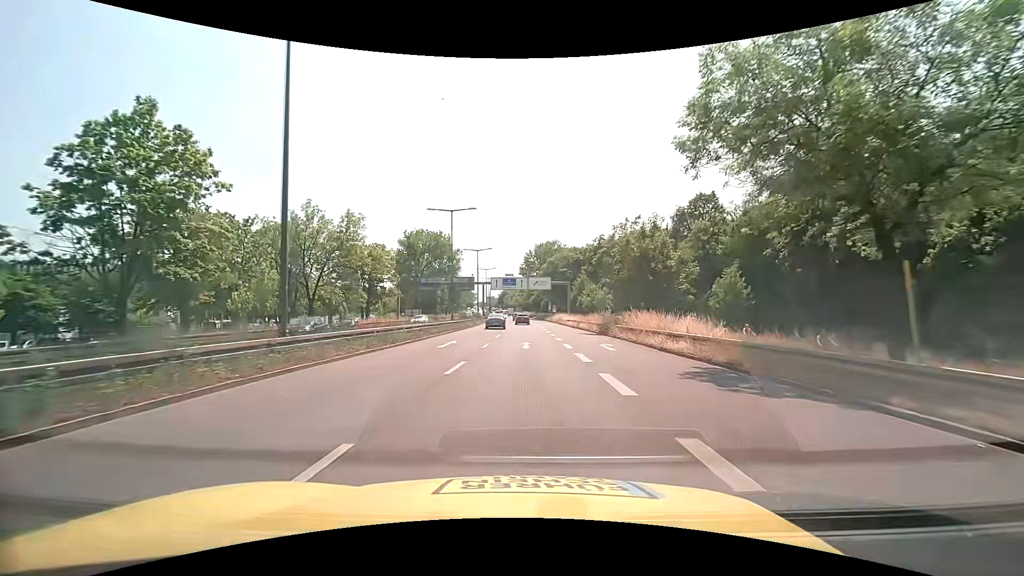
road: trunk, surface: asphalt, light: Day
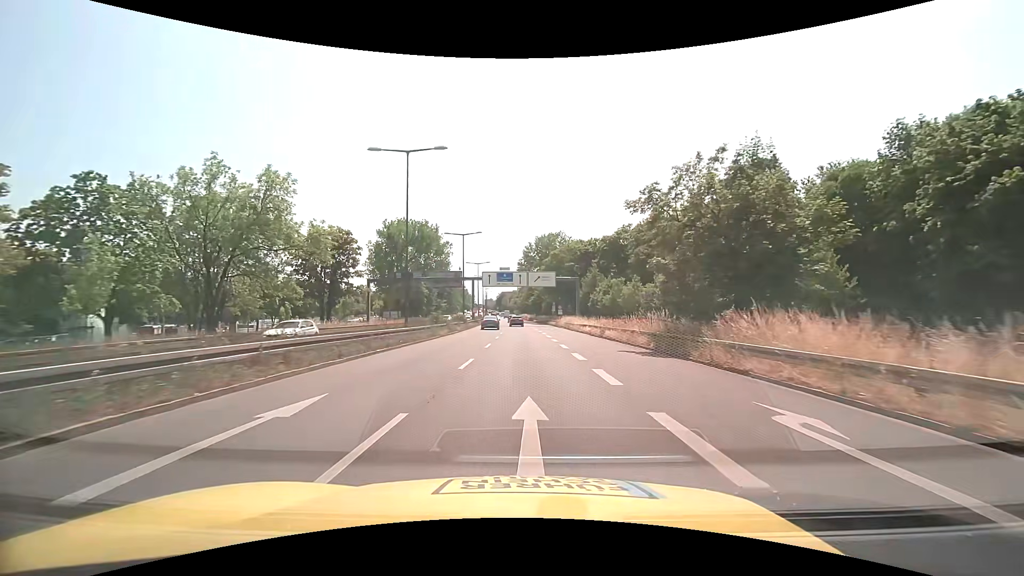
(+0.1, +16.3) m; +1°
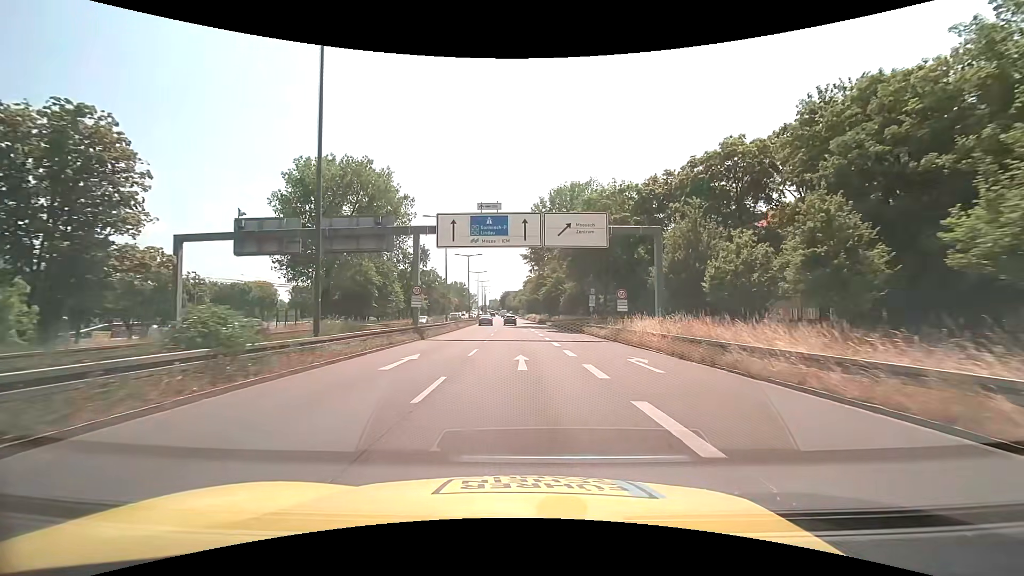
(-0.3, +41.3) m; -1°
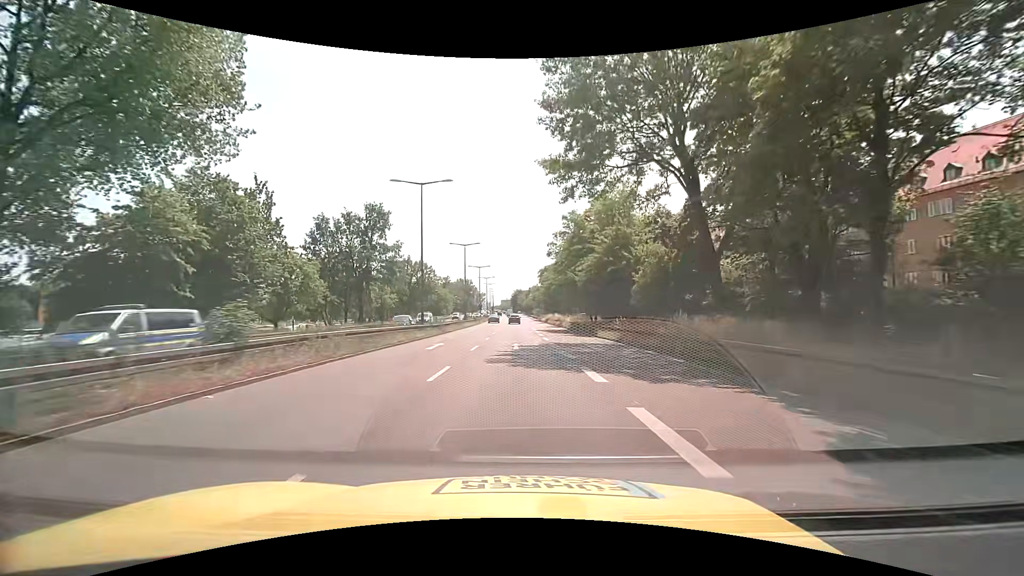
(-0.5, +42.7) m; -2°
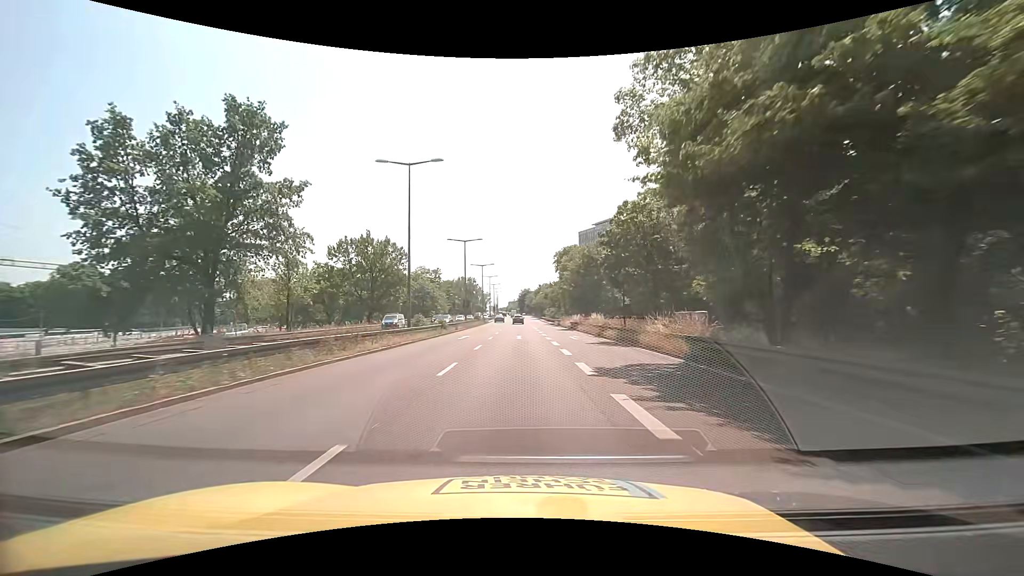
(-0.2, +34.9) m; 0°
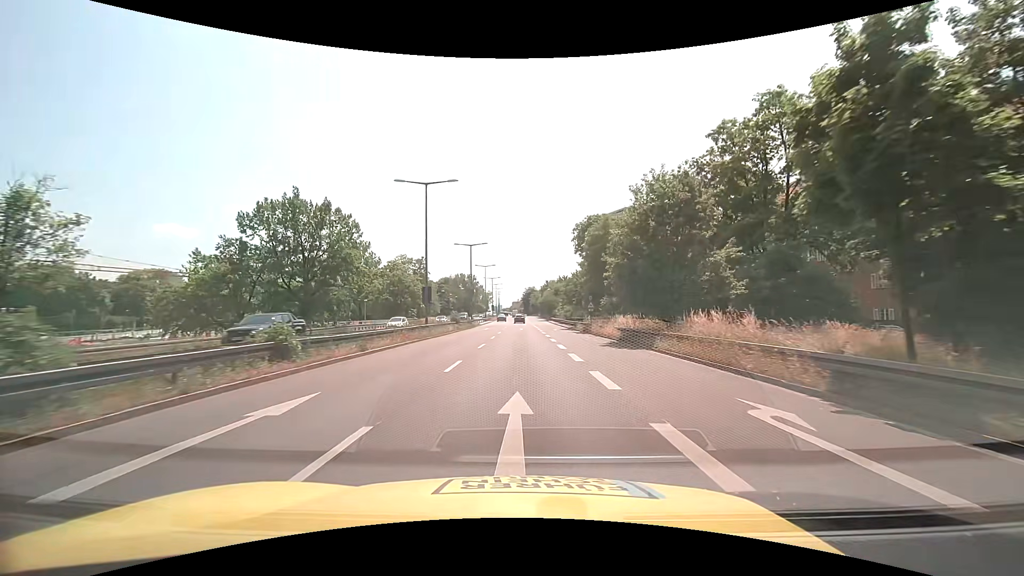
(-0.3, +26.3) m; -1°
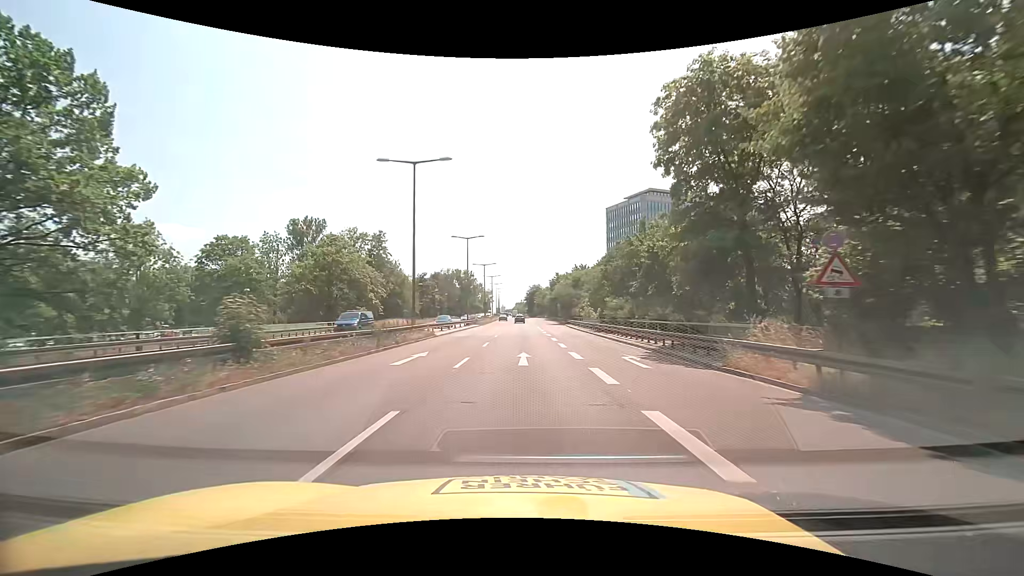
(-0.1, +35.2) m; 0°
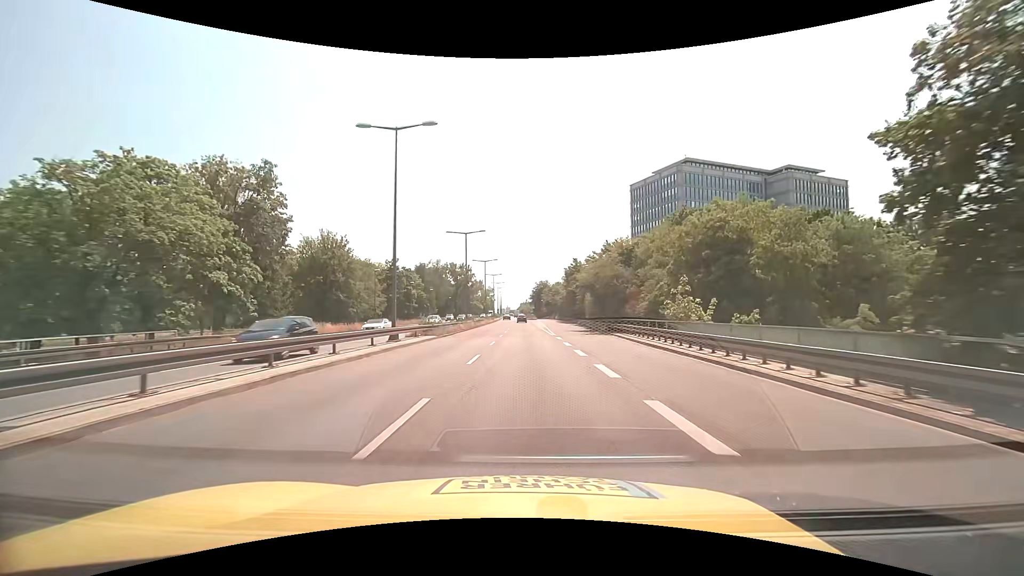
(-0.2, +35.2) m; -1°
(0, +10) (0, +20) (0, +30) (0, +40) (0, +50) (0, +60) (0, +70) (0, +80) (0, +90) (0, +100) m
